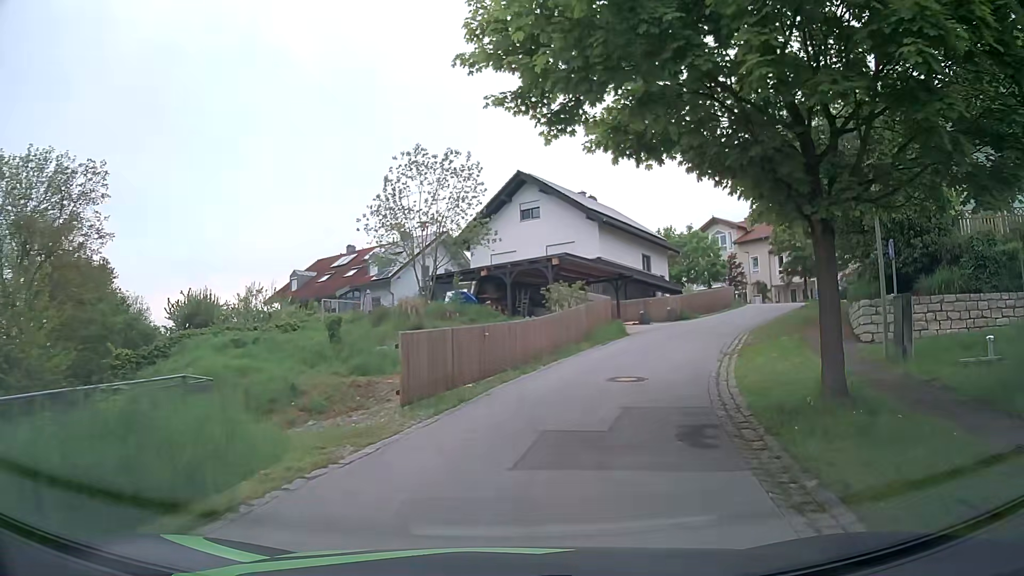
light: Day
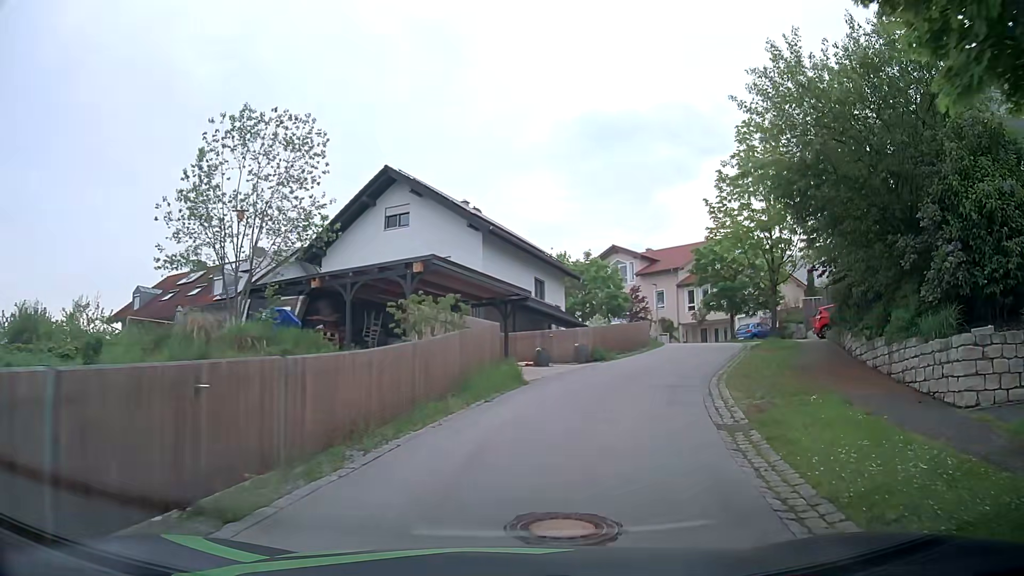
(+0.8, +8.6) m; +9°
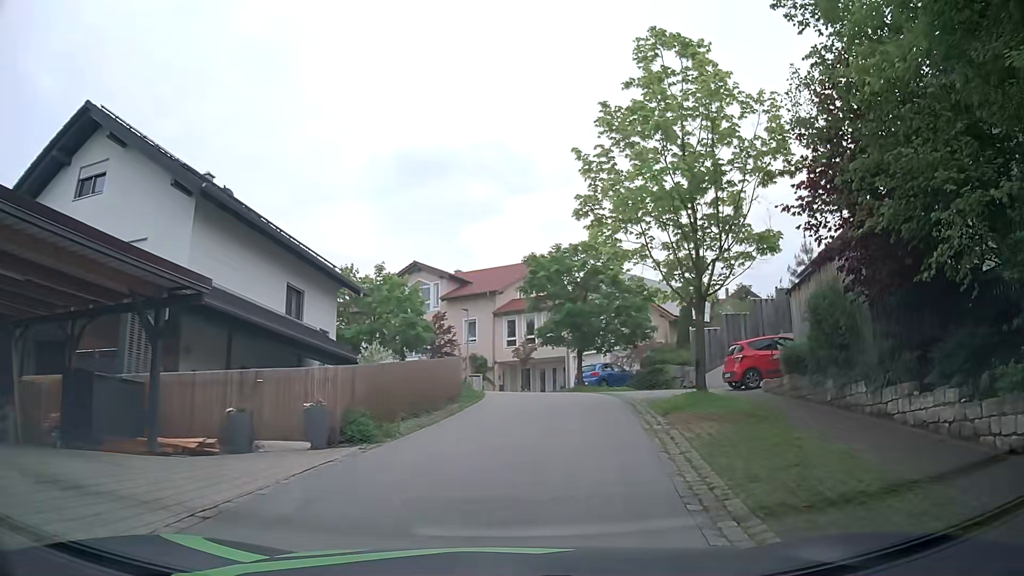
(+2.2, +12.2) m; +19°
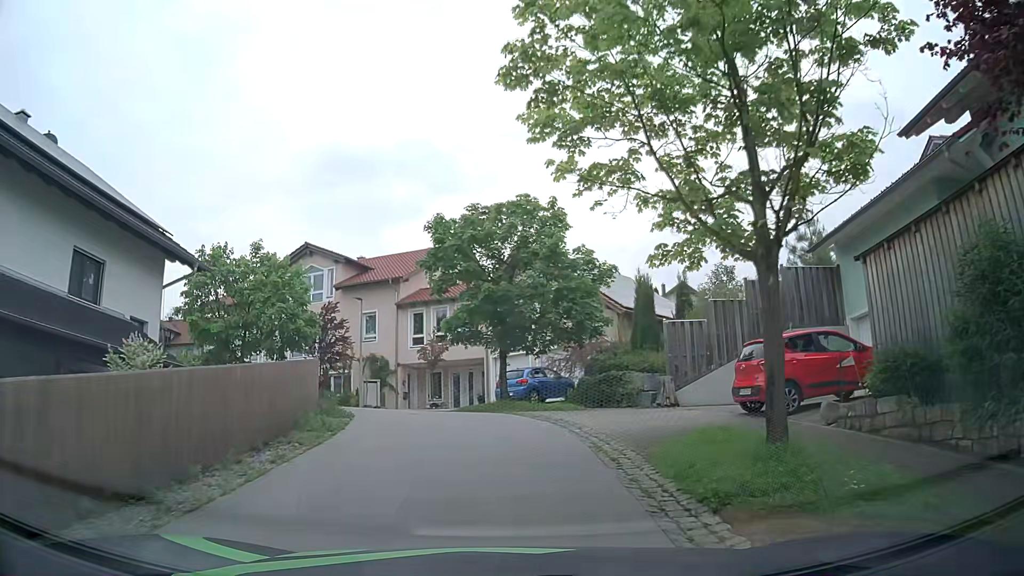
(+0.6, +8.2) m; +8°
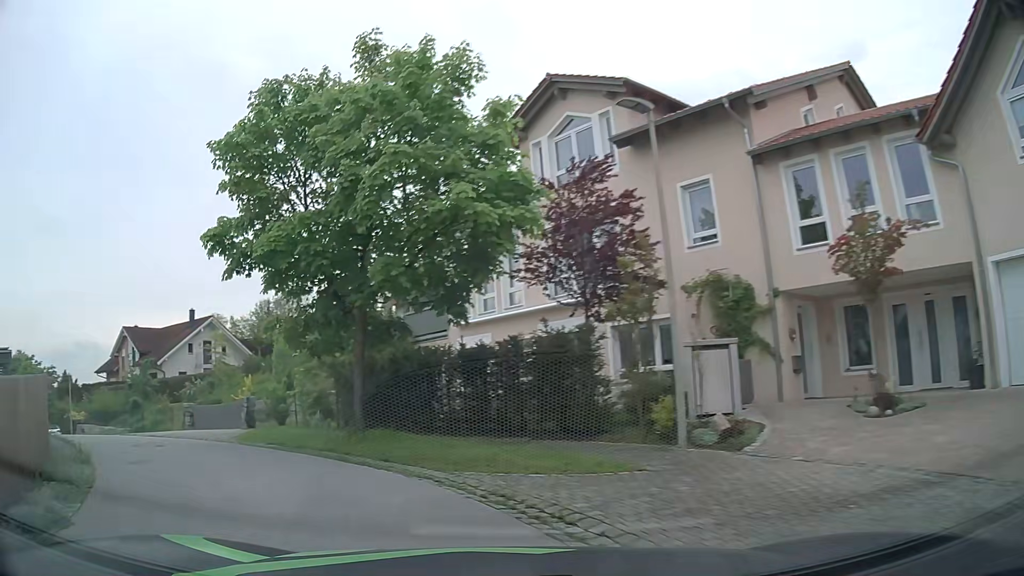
(-3.2, +21.0) m; -30°
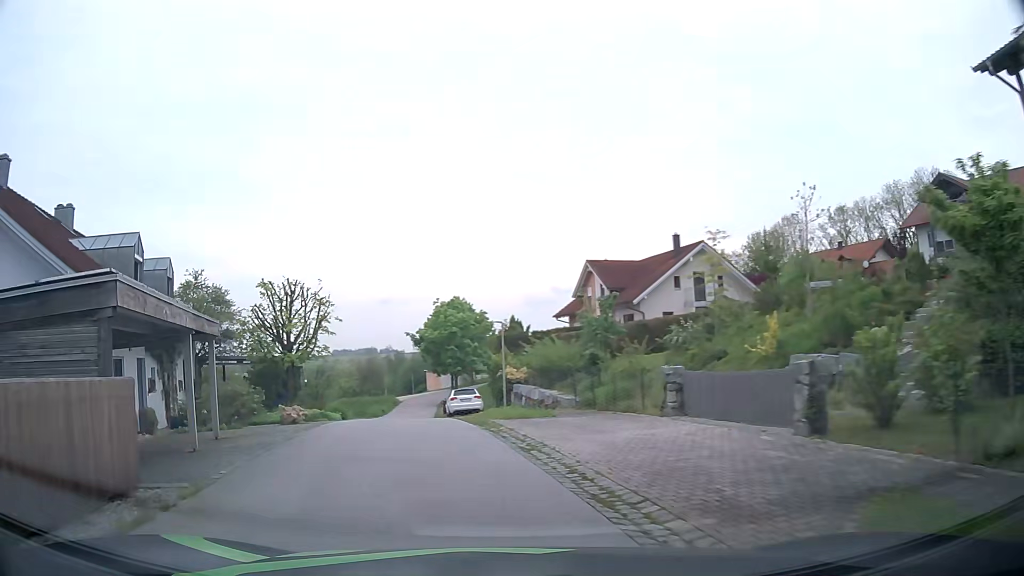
(-5.0, +12.2) m; -43°
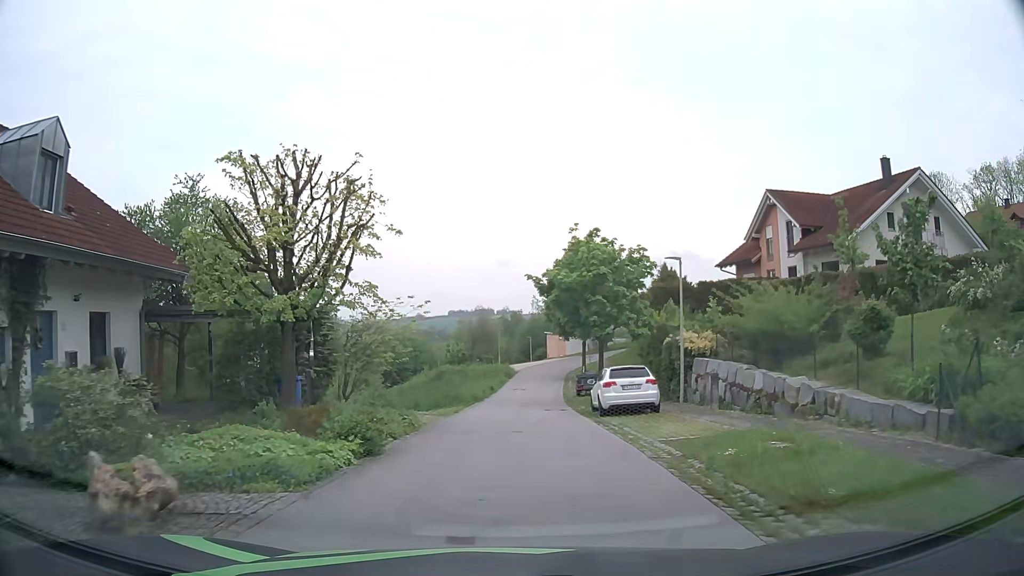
(-2.0, +14.4) m; -11°
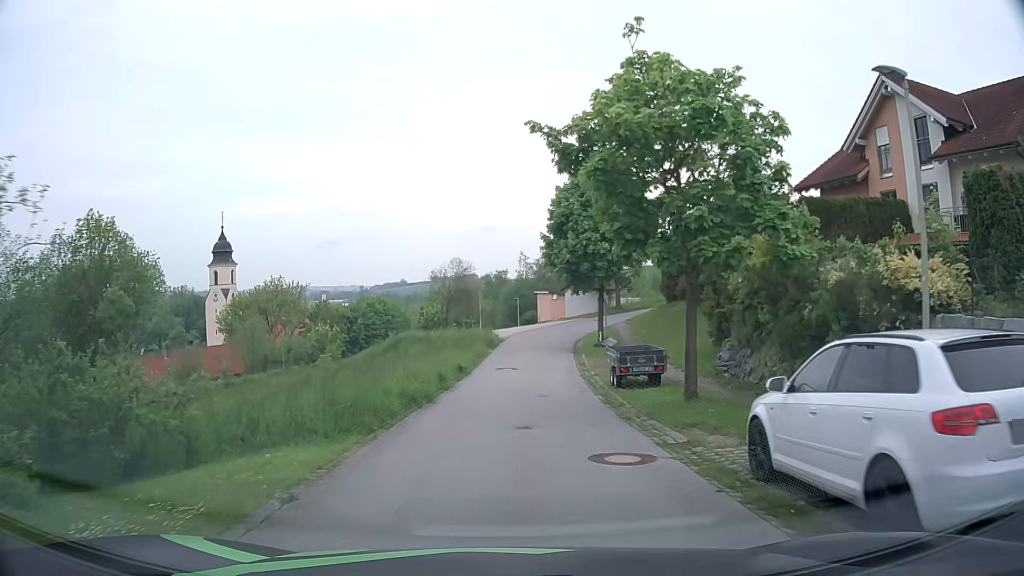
(+0.2, +15.6) m; +1°
